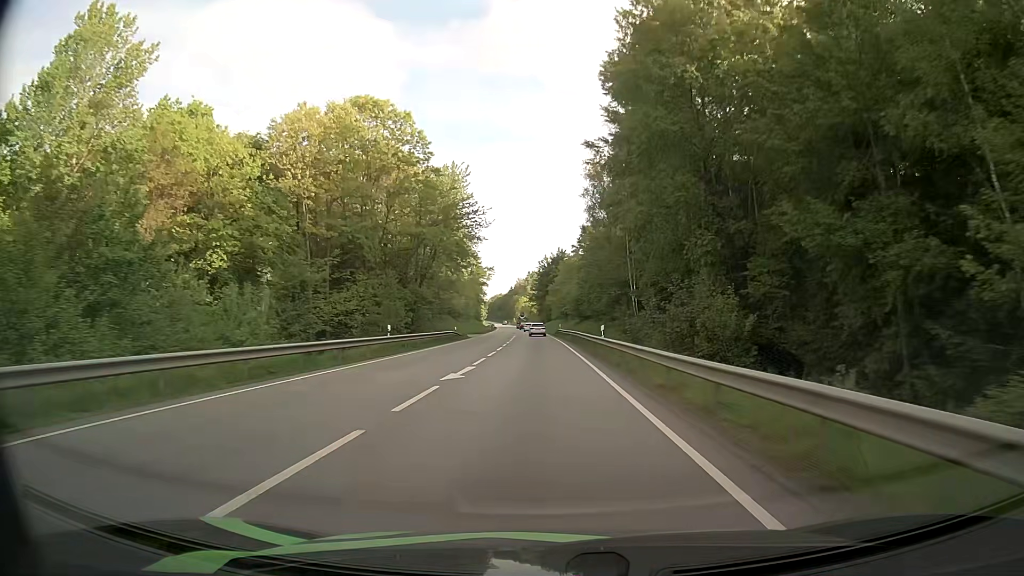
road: primary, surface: asphalt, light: Day
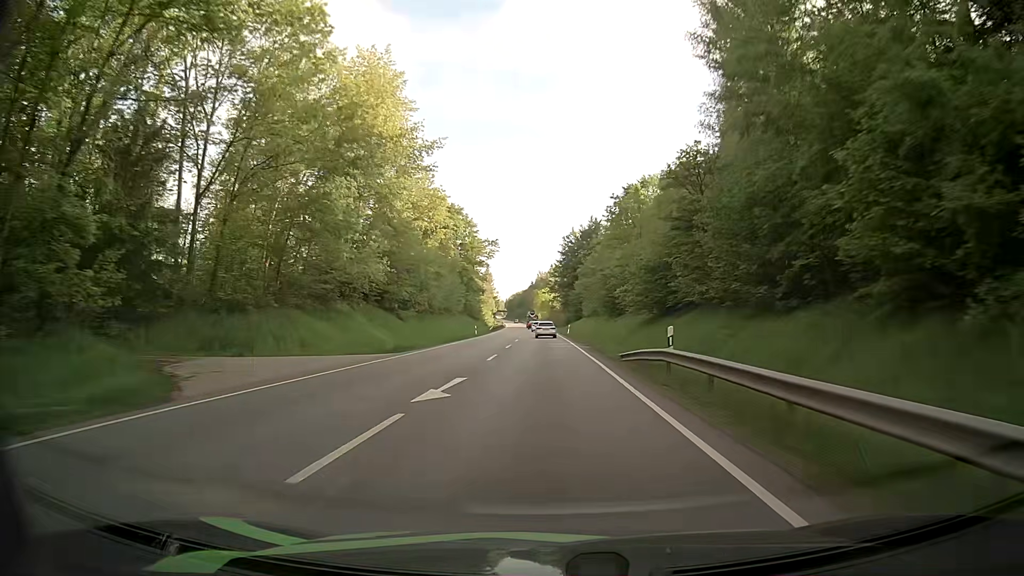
(-0.9, +58.6) m; -2°
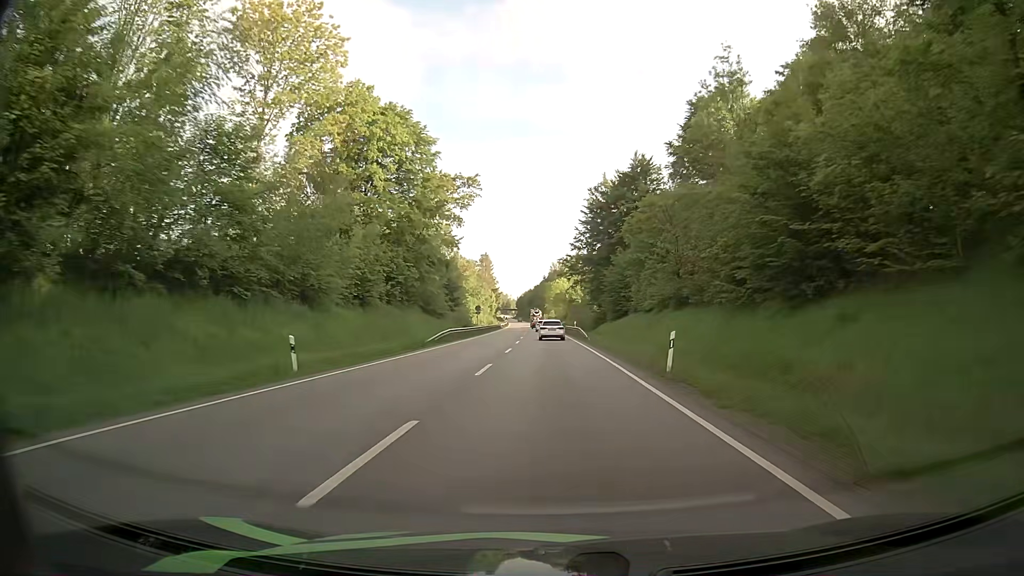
(-0.7, +55.2) m; -1°
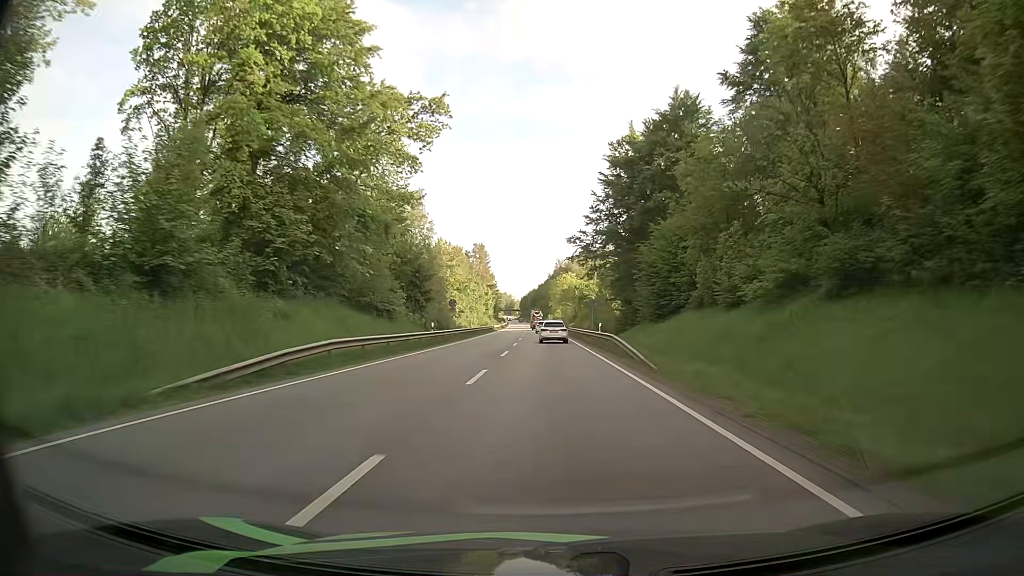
(-0.2, +26.3) m; -1°
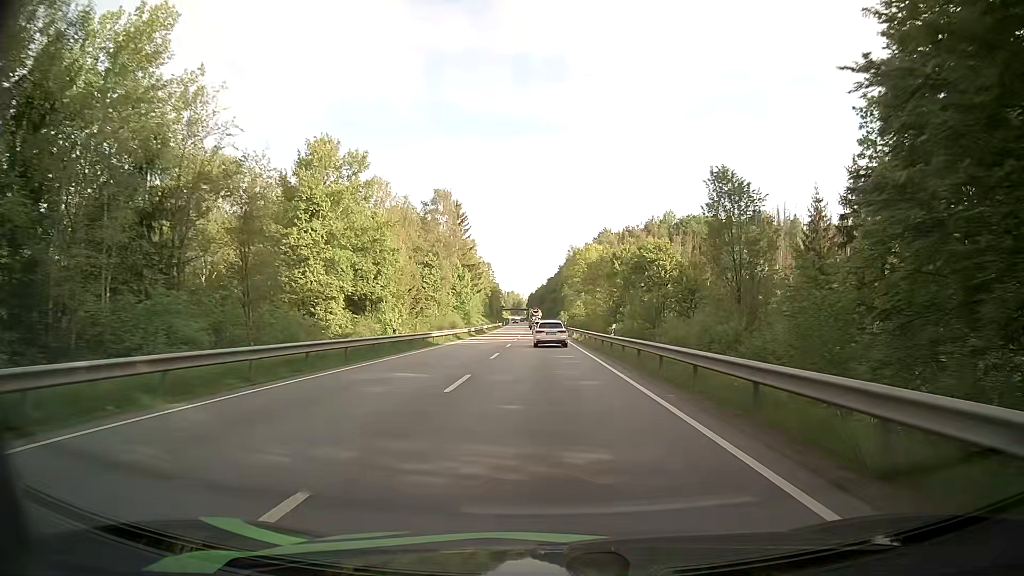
(-0.4, +61.4) m; -1°
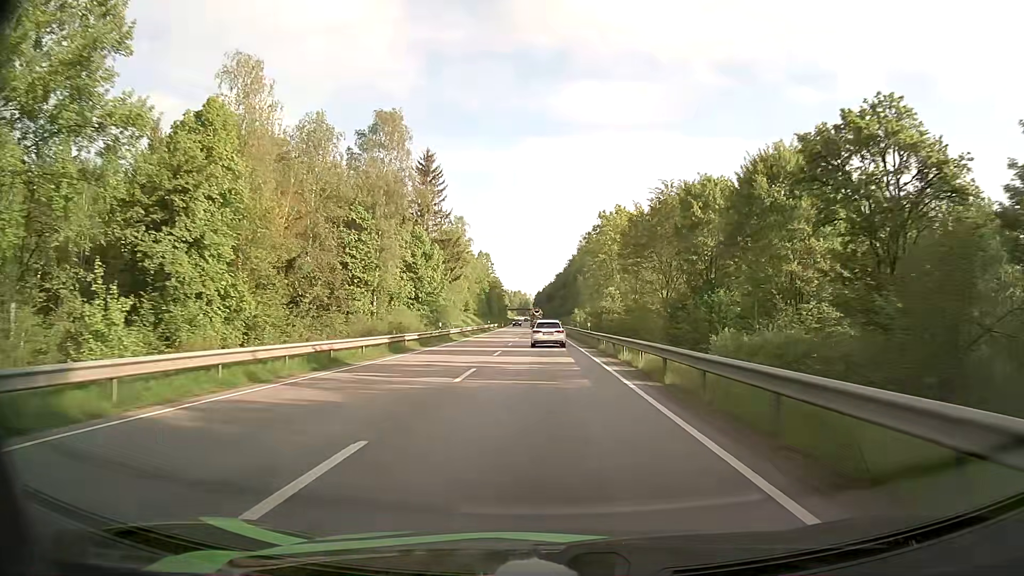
(-0.2, +33.5) m; -1°
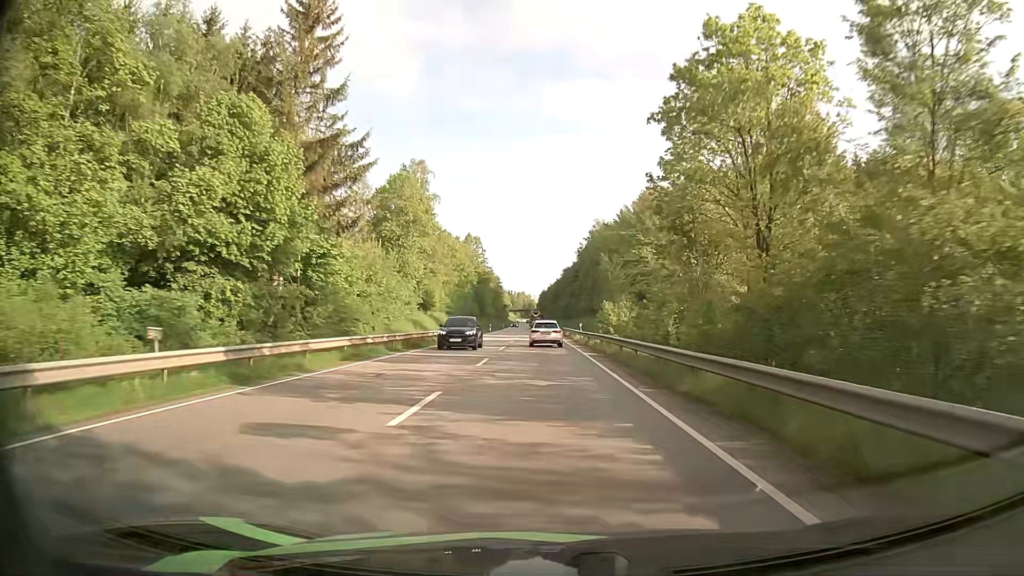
(-0.2, +42.6) m; 0°
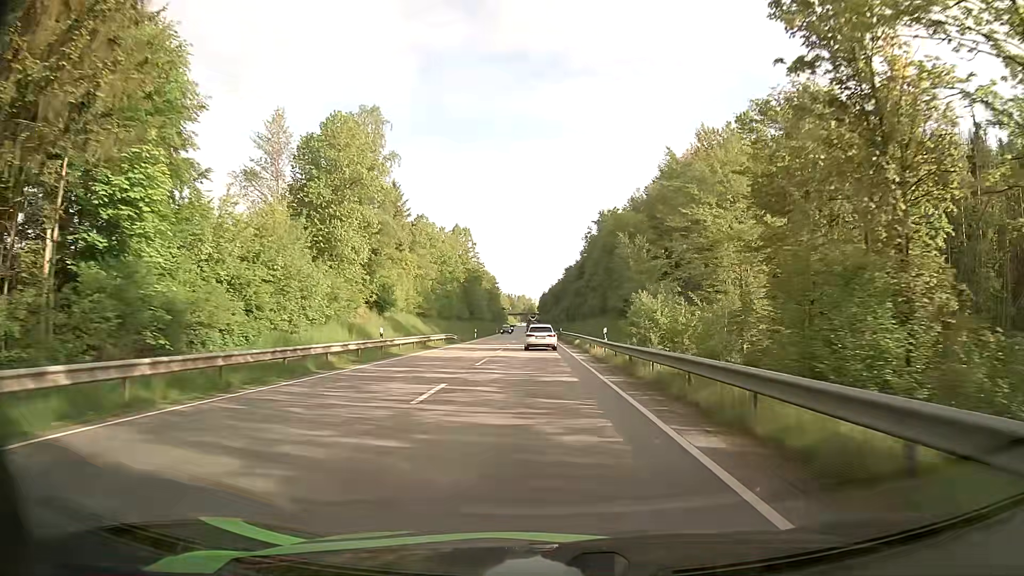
(0.0, +21.2) m; 0°
